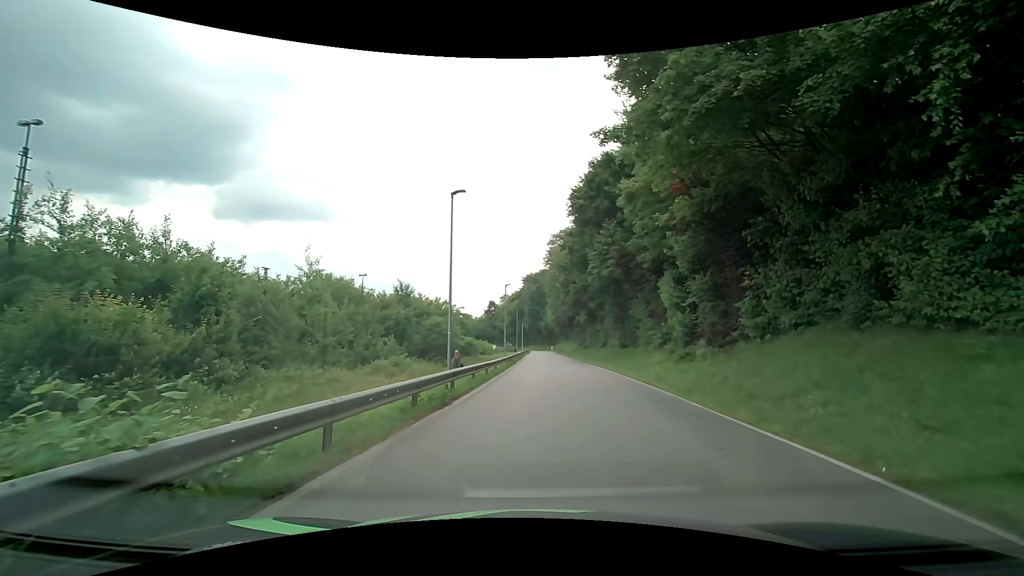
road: residential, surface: asphalt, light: Day
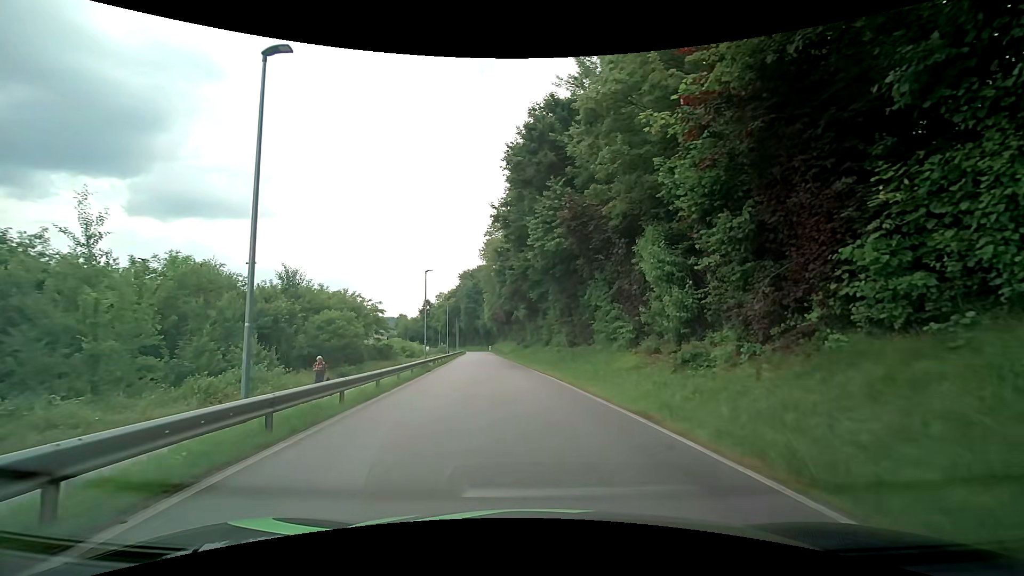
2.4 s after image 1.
(+1.0, +10.2) m; +7°
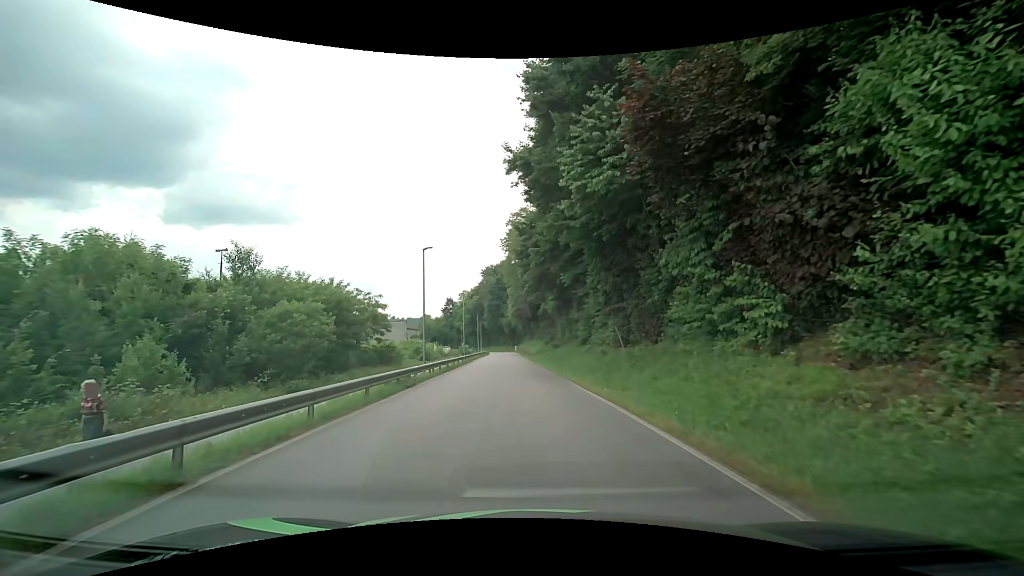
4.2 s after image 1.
(-0.1, +10.4) m; -3°
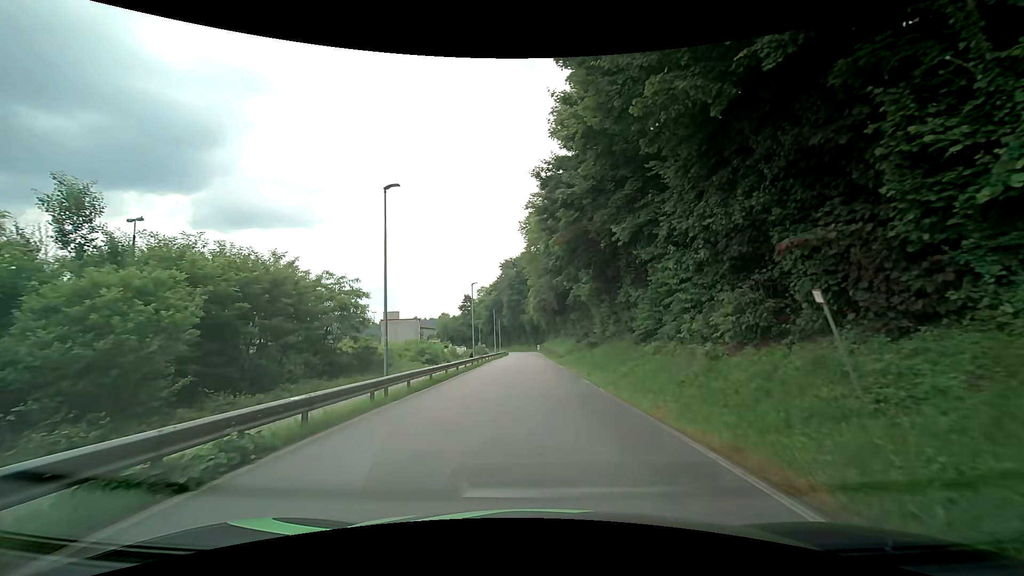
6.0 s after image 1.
(-0.3, +12.8) m; -2°
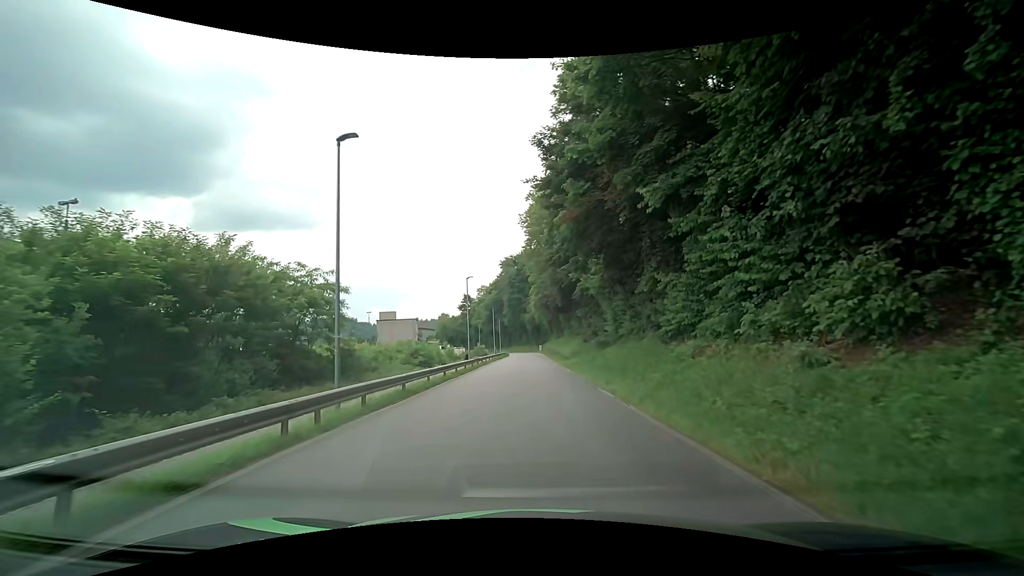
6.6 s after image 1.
(0.0, +4.8) m; +1°
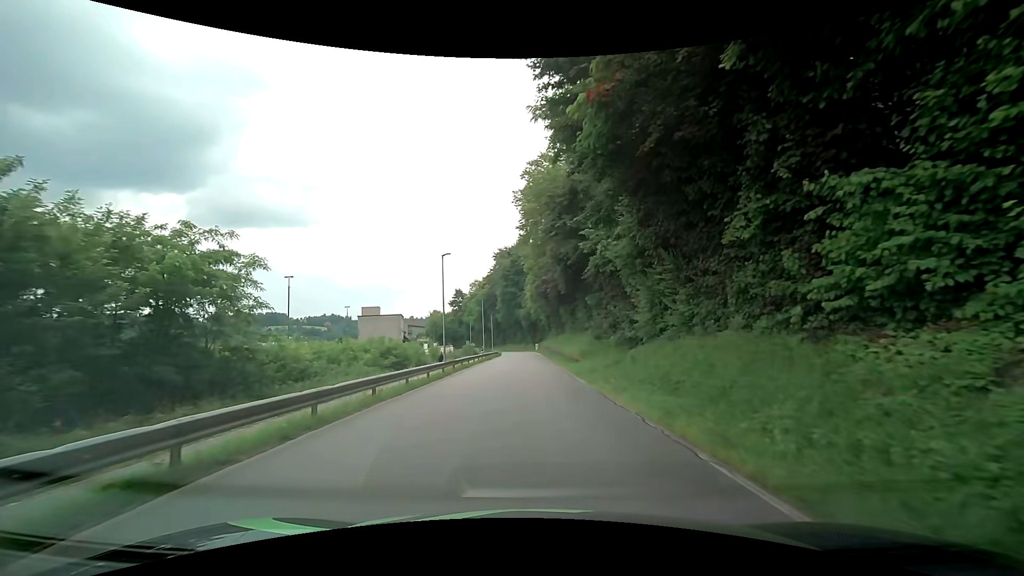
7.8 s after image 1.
(-0.2, +10.5) m; -1°
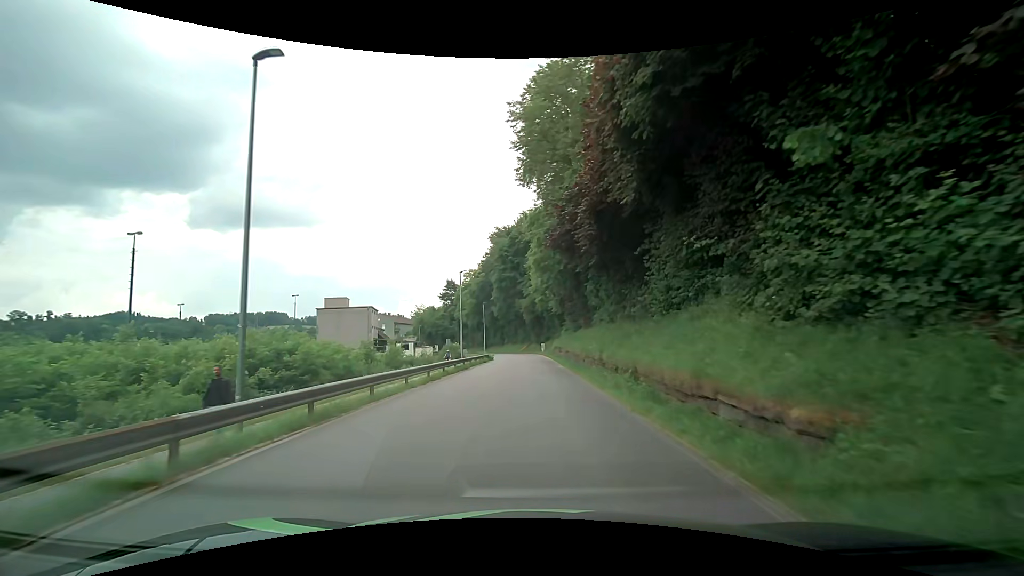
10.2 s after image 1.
(+0.2, +24.1) m; -1°
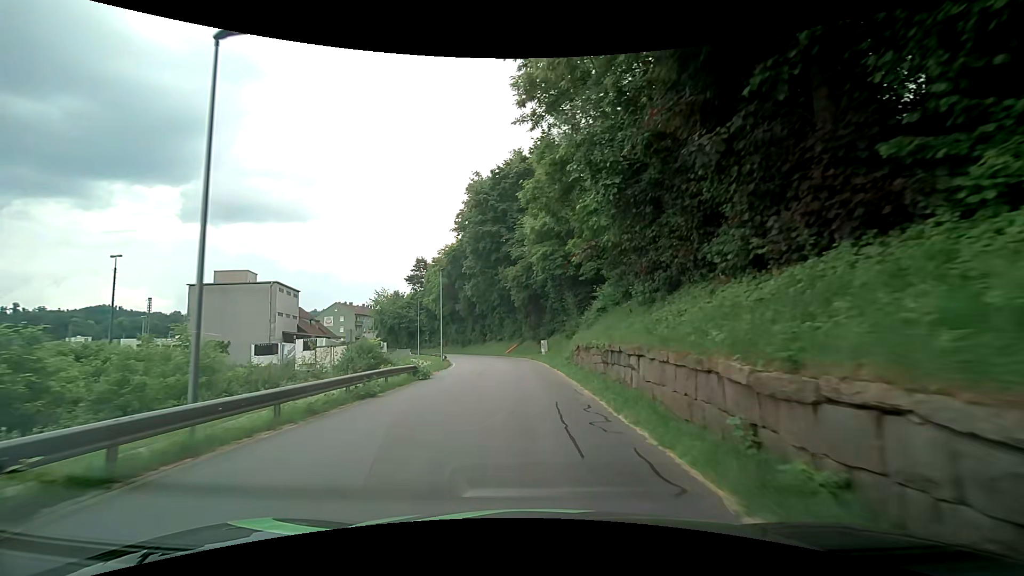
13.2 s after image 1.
(+0.6, +32.5) m; +1°
(0, +10) (0, +20) (0, +30) (-1, +40) (-3, +50) (-6, +59) (-9, +69) (-13, +78) (-18, +87) (-23, +95) m
